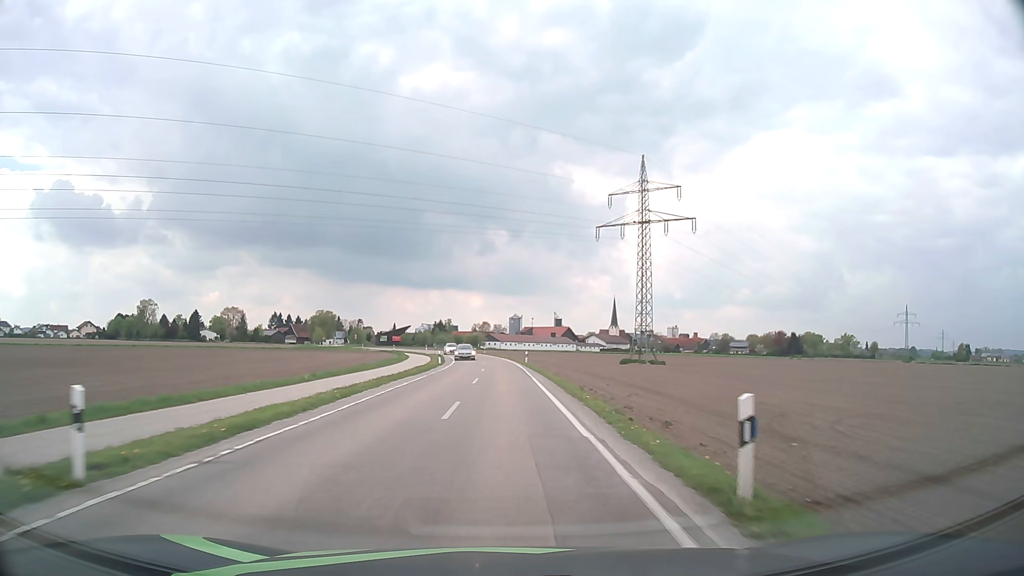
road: tertiary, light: Day
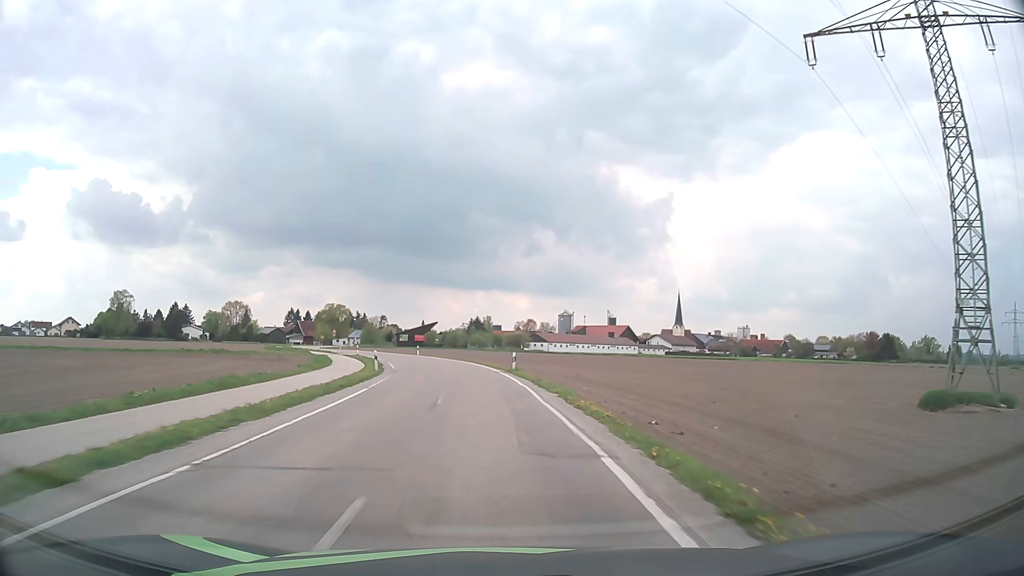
(-0.7, +58.5) m; -3°
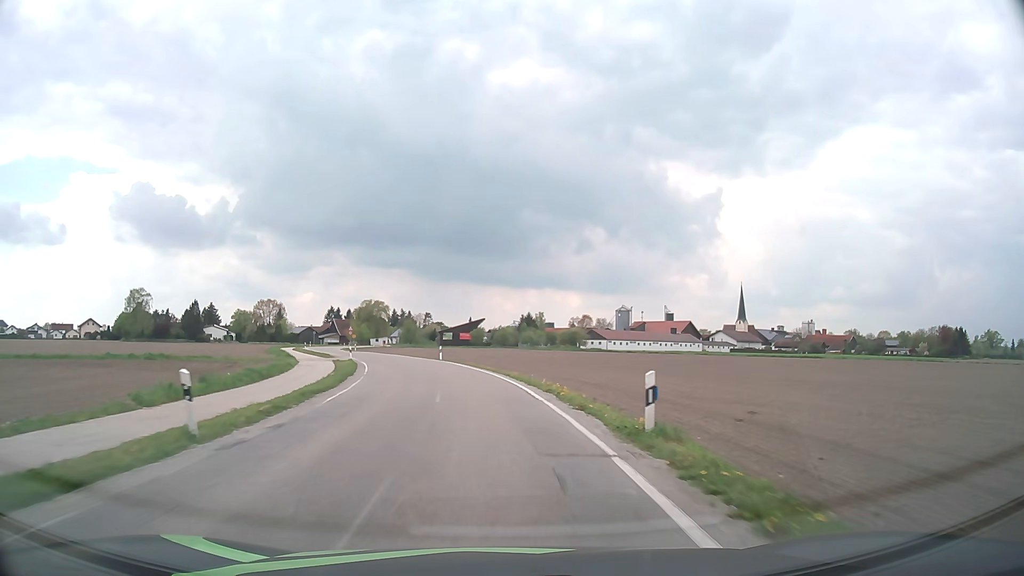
(-0.8, +23.1) m; -5°
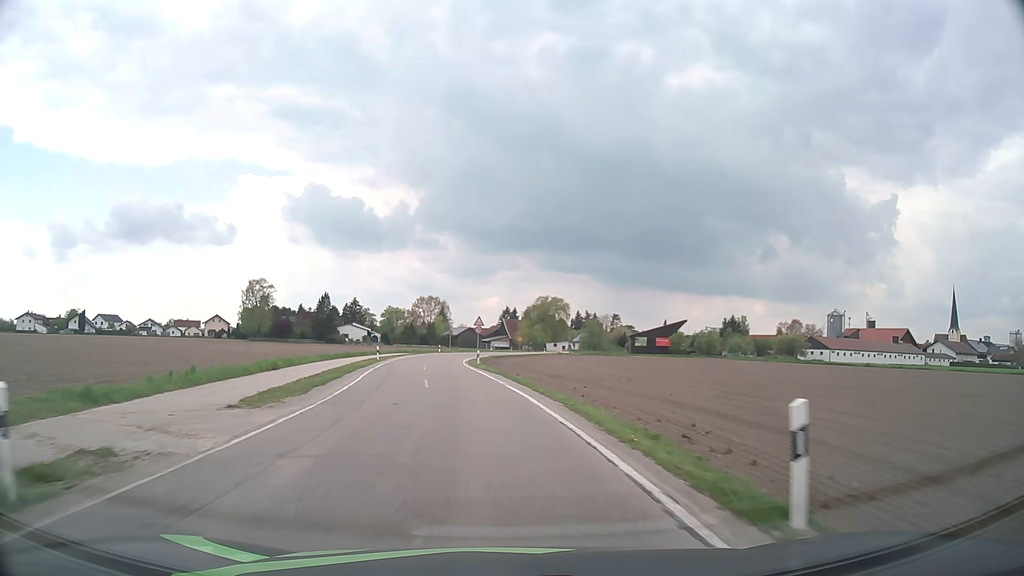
(-5.1, +43.4) m; -15°
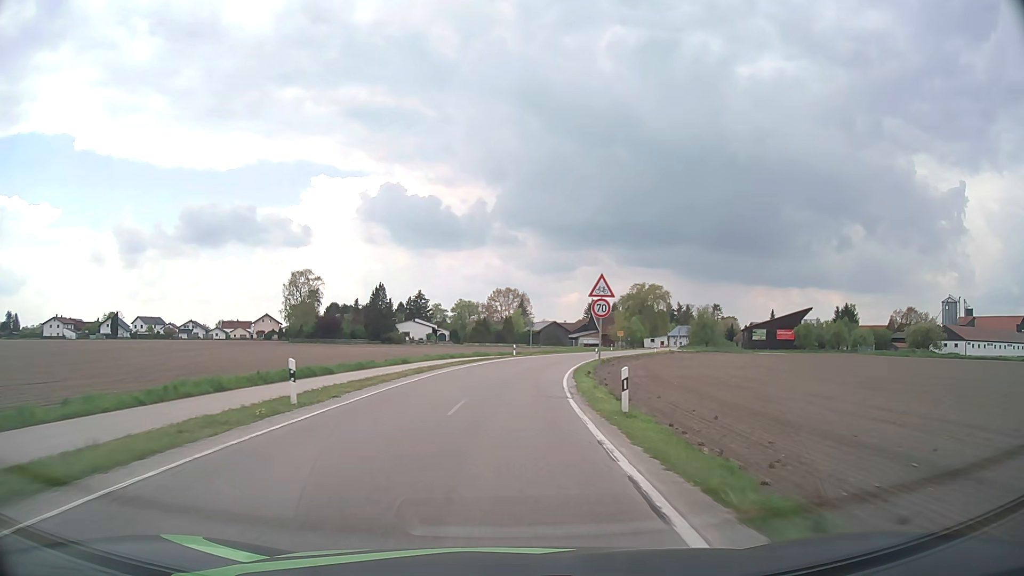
(-2.4, +31.2) m; -7°
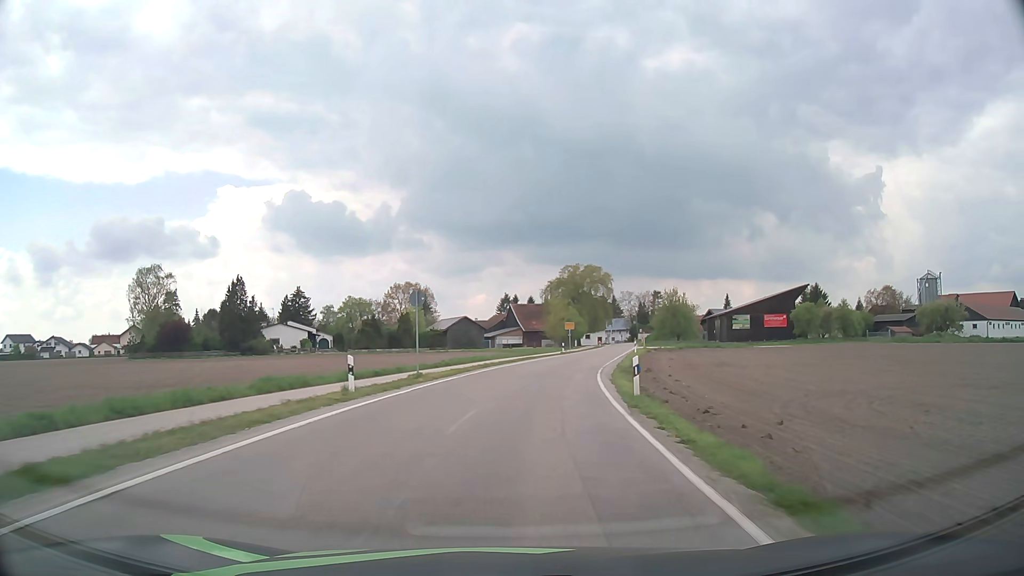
(+1.9, +38.4) m; +8°
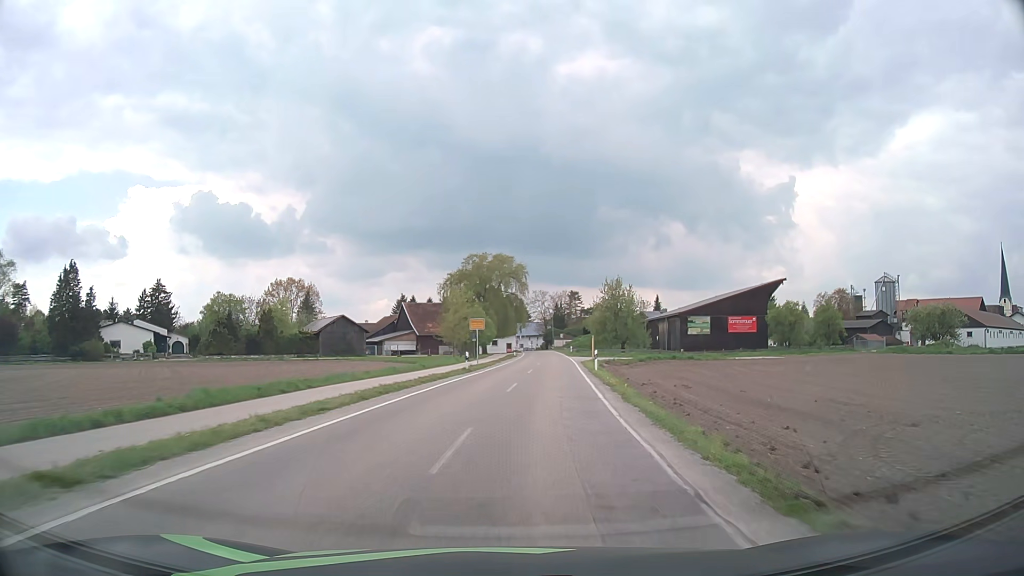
(+1.8, +26.3) m; +8°
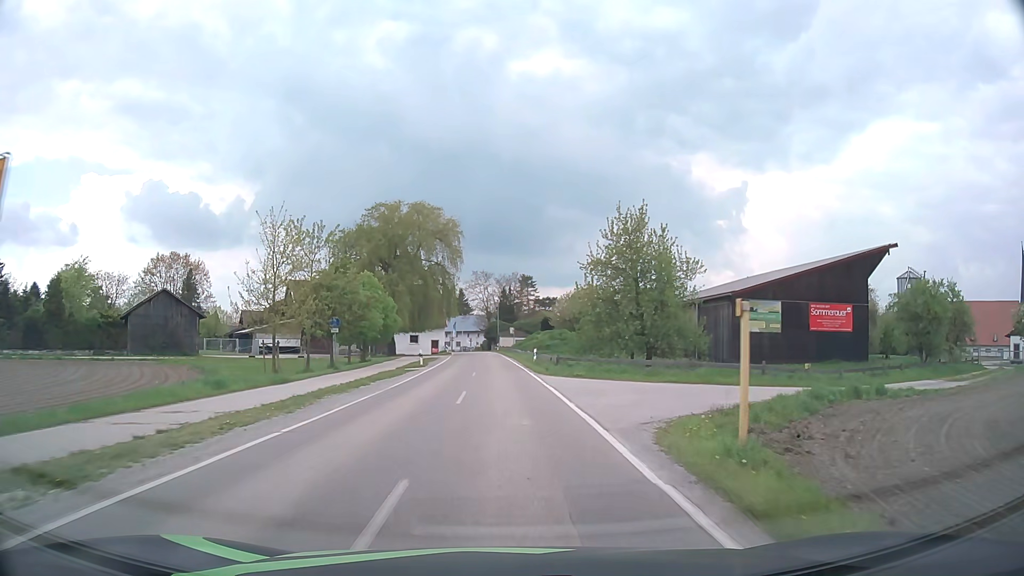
(+2.6, +39.6) m; +5°
(0, +10) (0, +20) (-1, +30) (-1, +40) (-1, +50) (-2, +60) (-2, +70) (-3, +80) (-4, +90) (-5, +100) m
